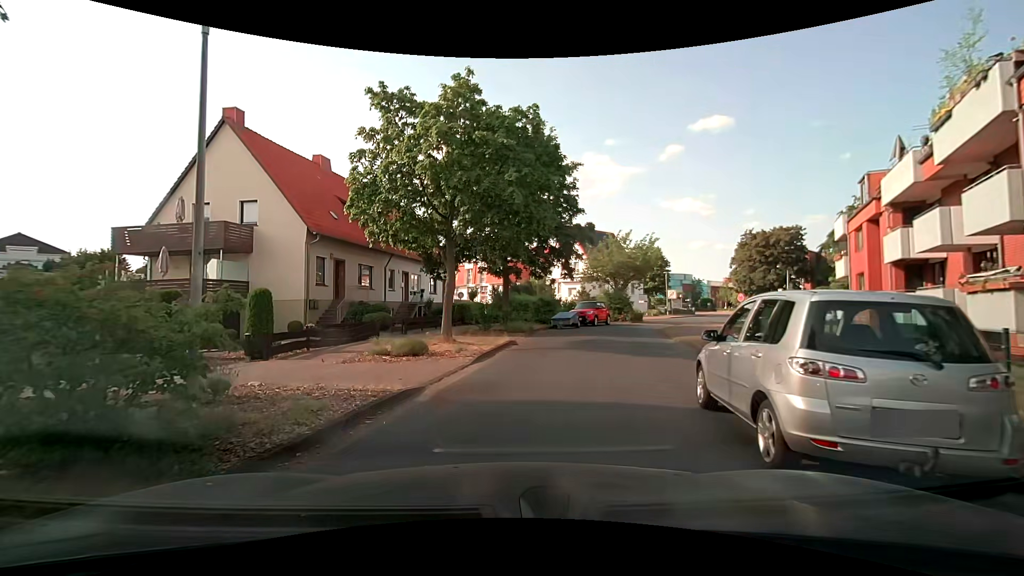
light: Day
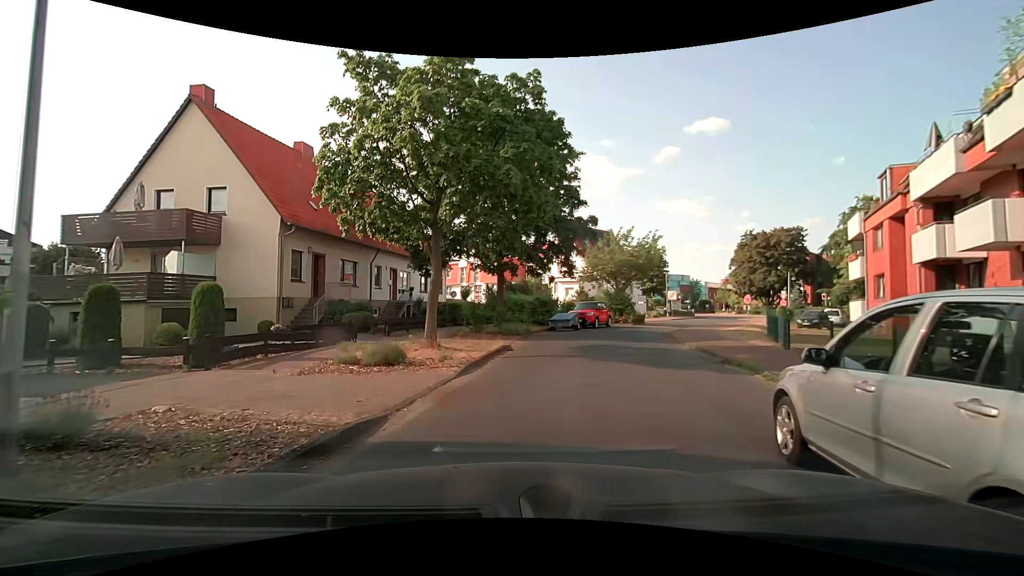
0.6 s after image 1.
(0.0, +2.2) m; +1°
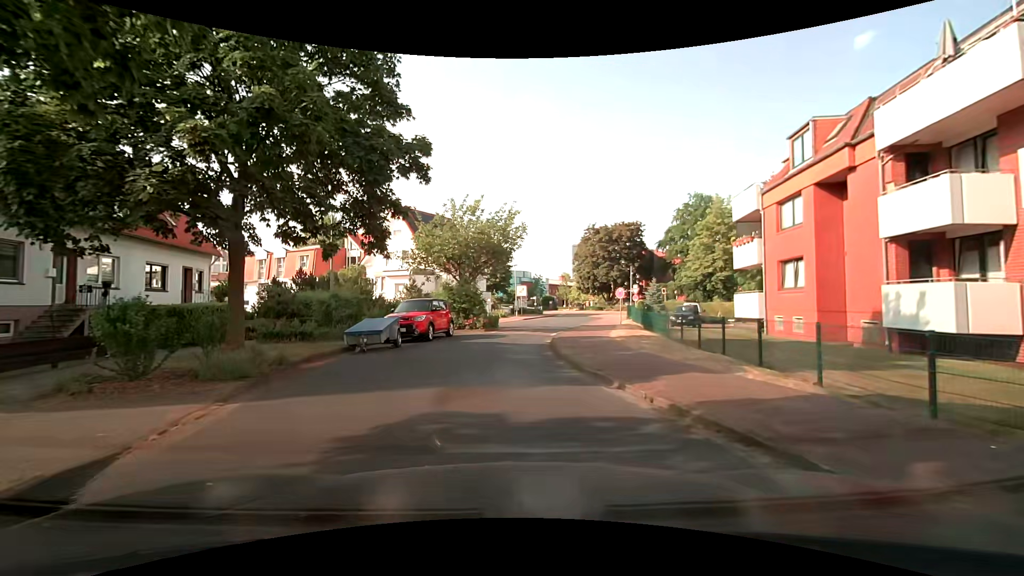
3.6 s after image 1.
(+1.6, +11.0) m; +18°
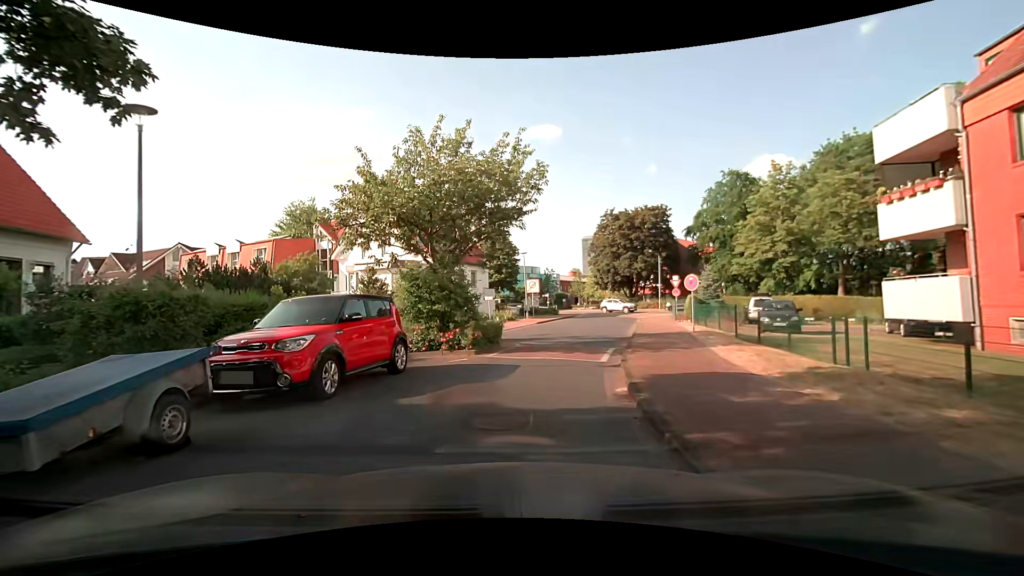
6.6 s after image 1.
(+0.1, +11.0) m; +2°
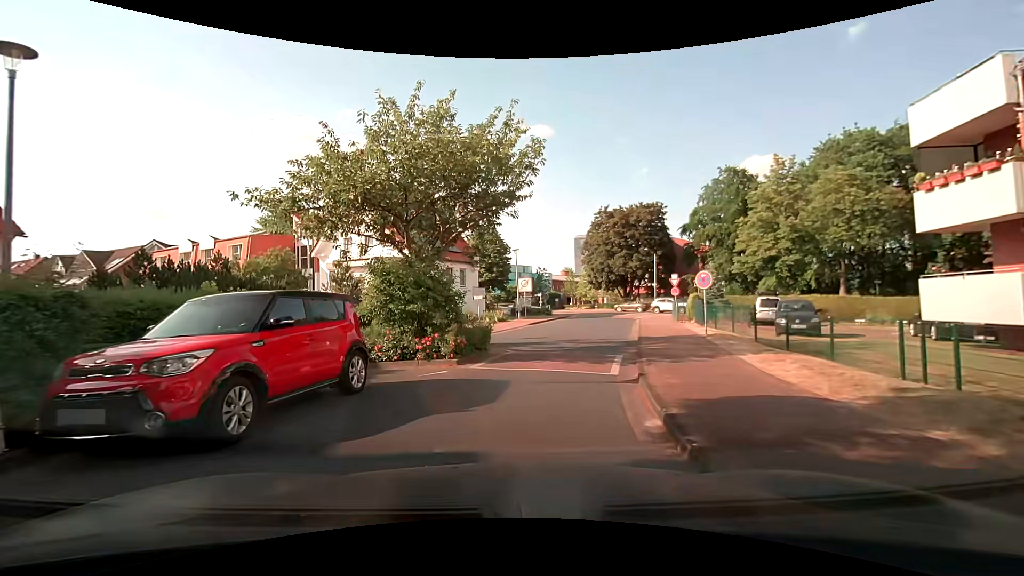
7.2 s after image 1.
(-0.1, +2.2) m; -1°
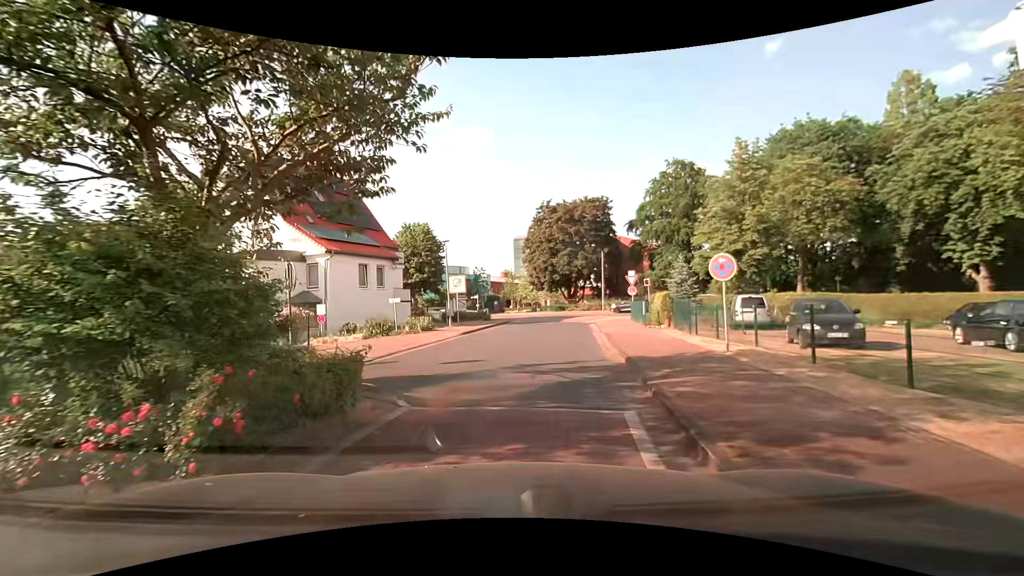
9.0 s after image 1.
(+0.3, +6.9) m; +6°
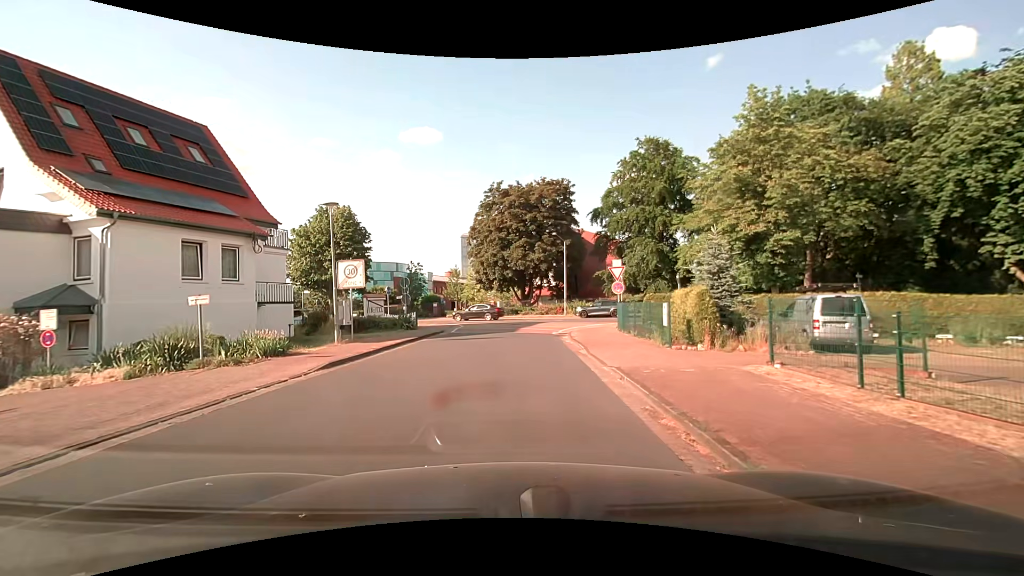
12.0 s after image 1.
(+0.6, +11.4) m; +5°
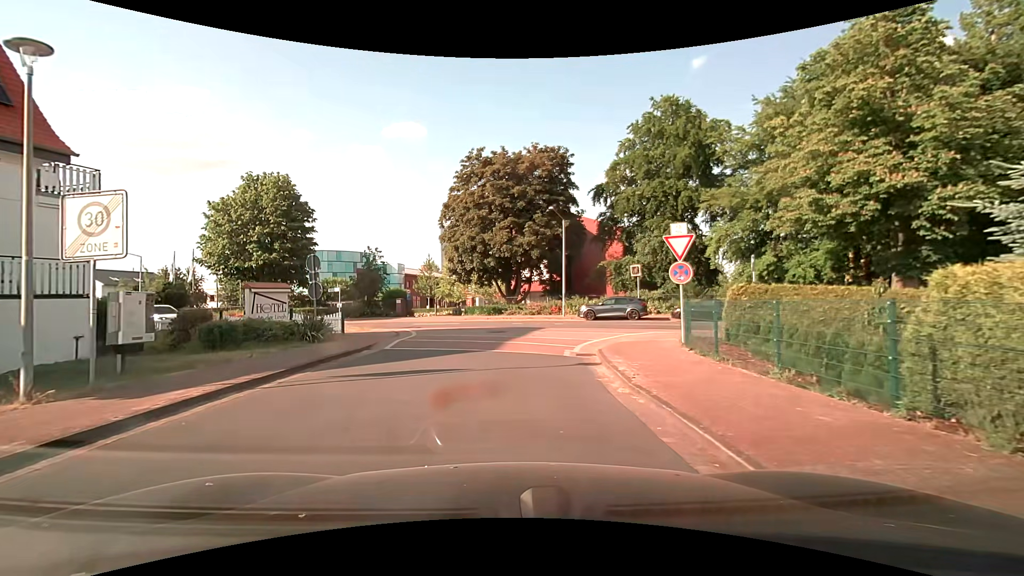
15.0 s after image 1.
(+0.2, +11.1) m; +3°
